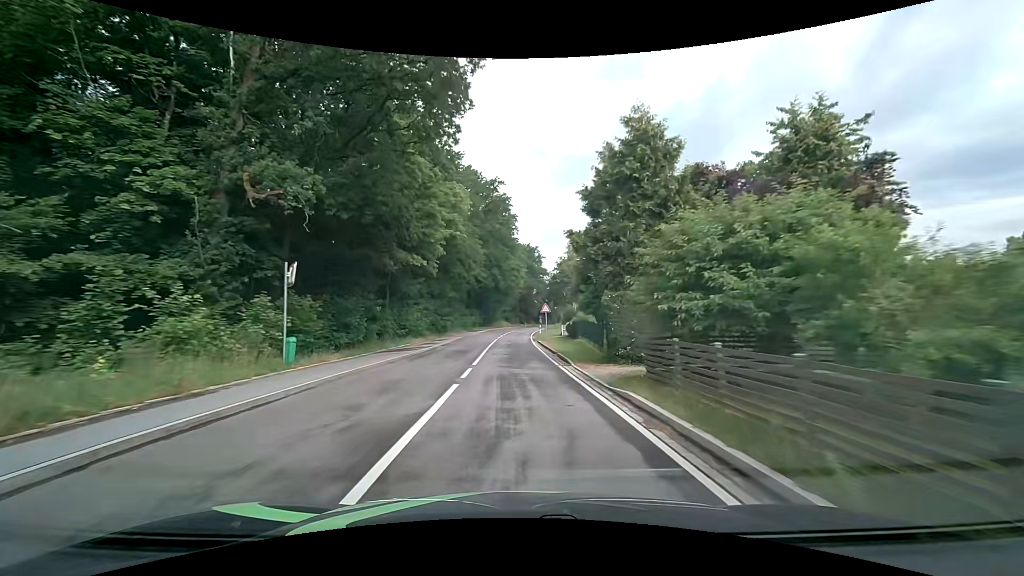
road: tertiary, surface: asphalt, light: Day
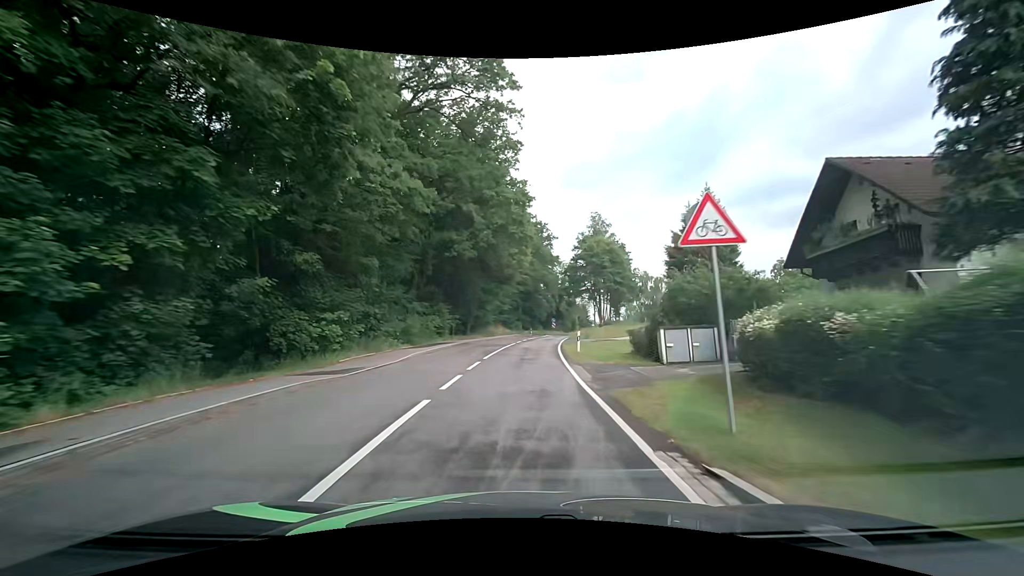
(-0.3, +35.2) m; 0°
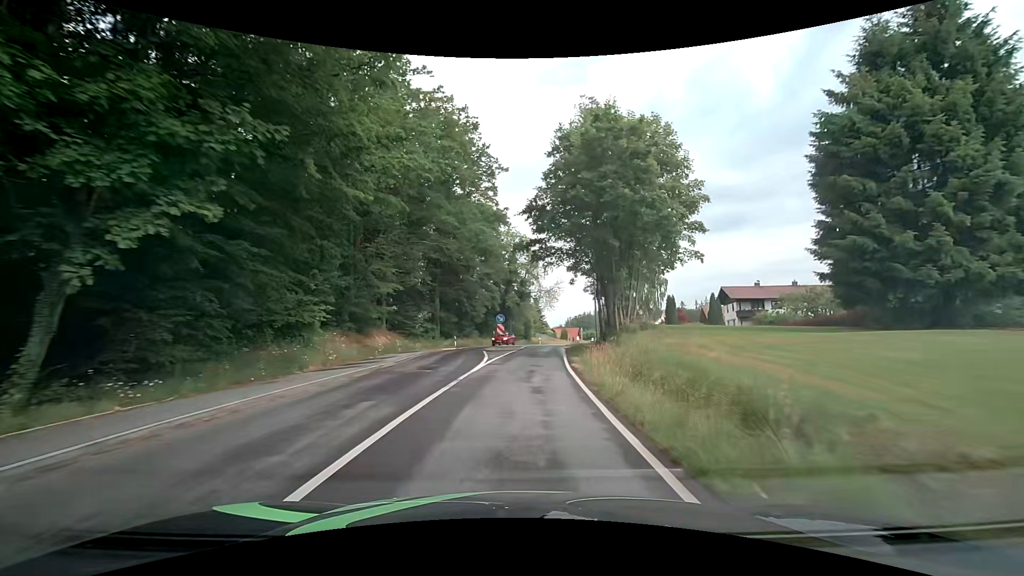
(+2.0, +41.8) m; +7°
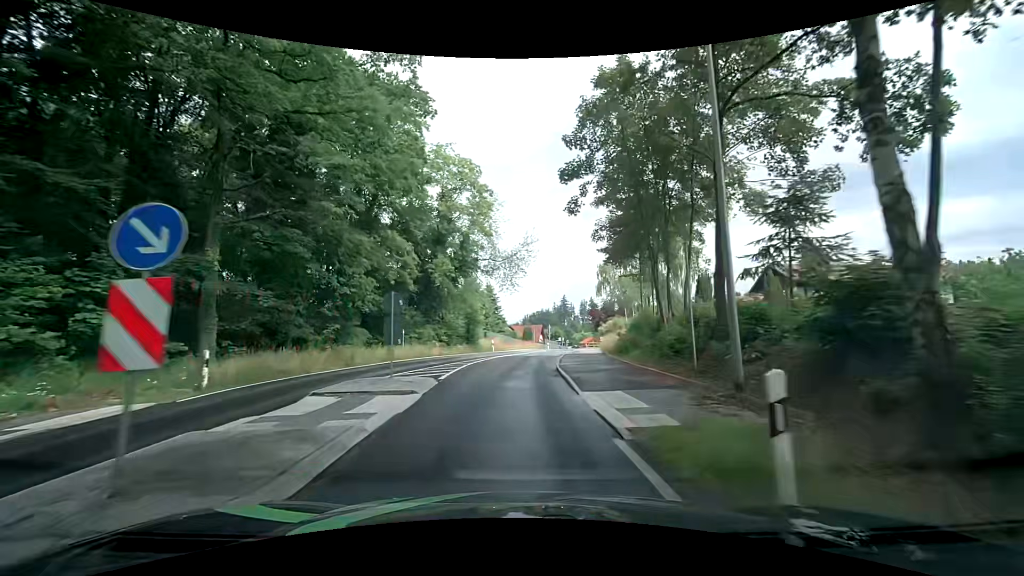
(+1.3, +30.9) m; +5°
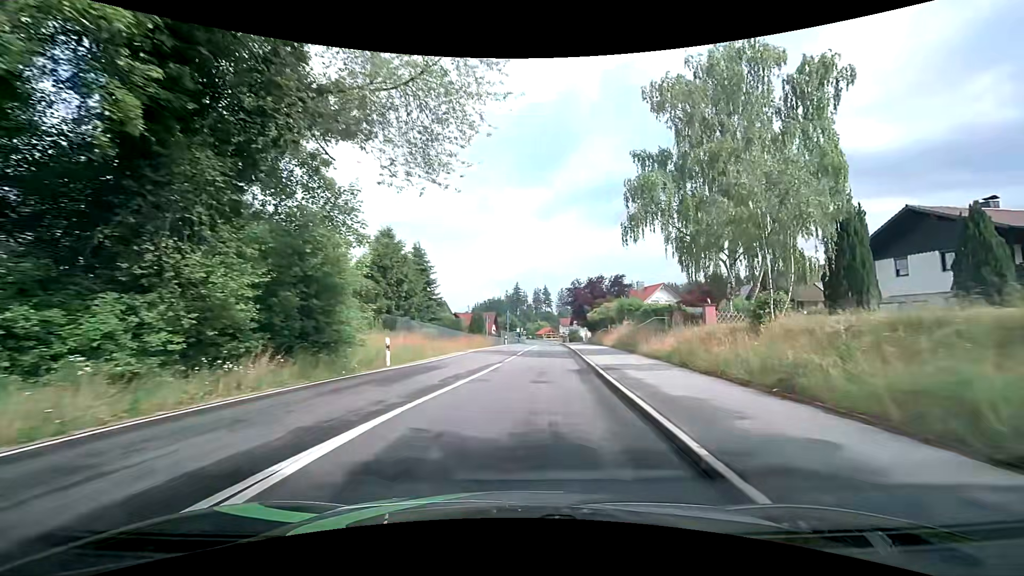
(+0.3, +26.8) m; +5°
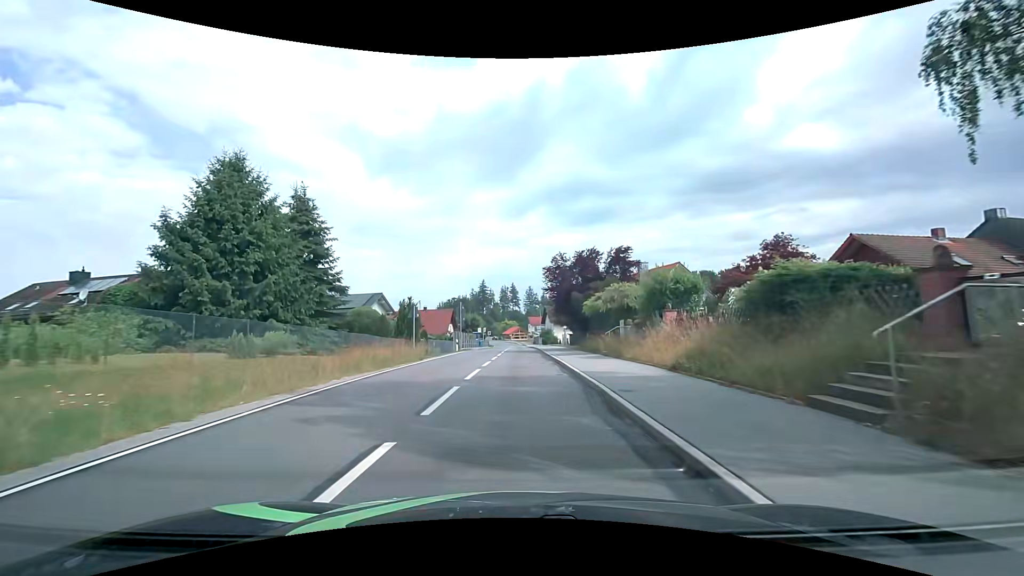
(+0.9, +19.1) m; +4°
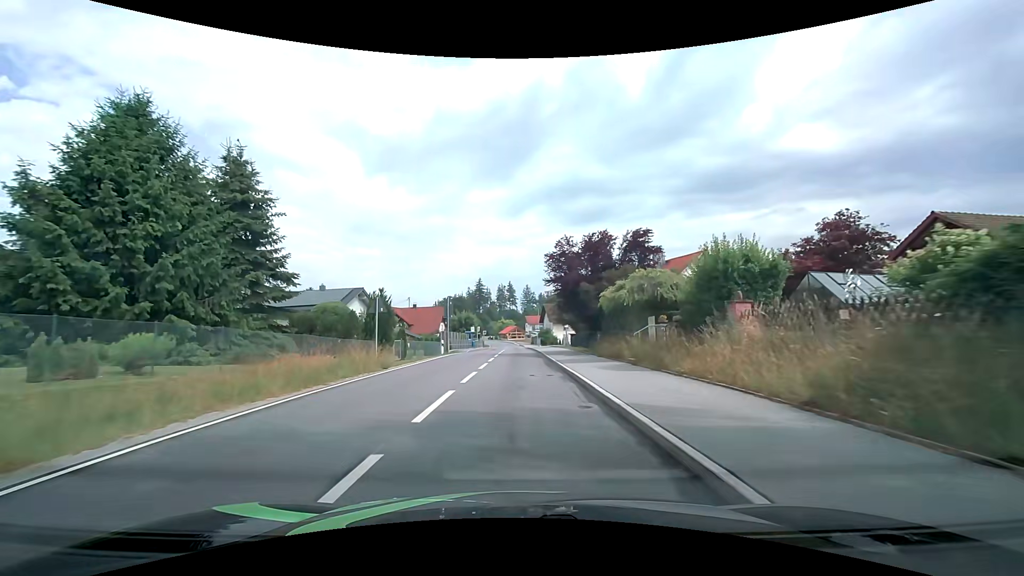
(0.0, +6.6) m; +1°
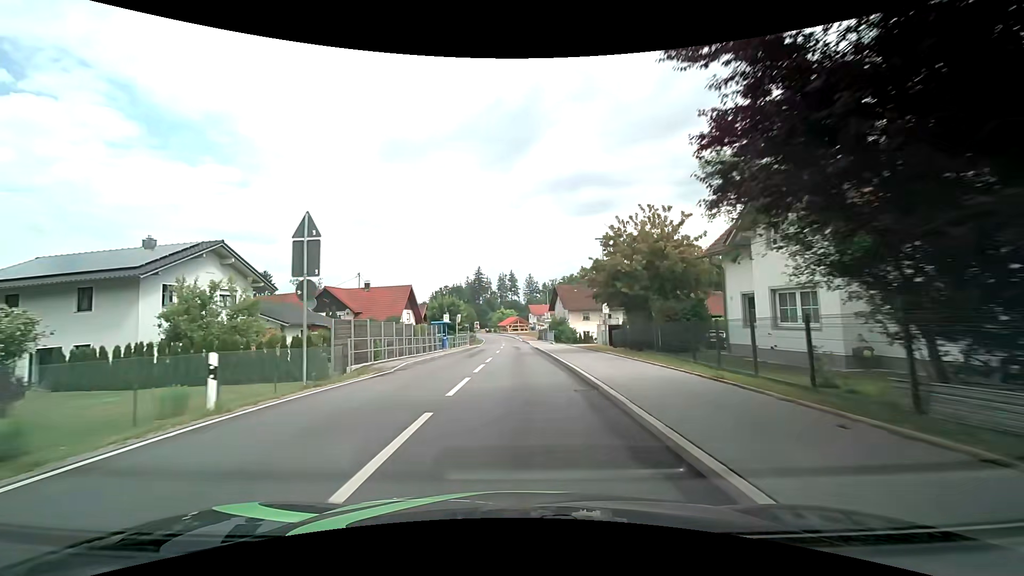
(0.0, +27.6) m; 0°
